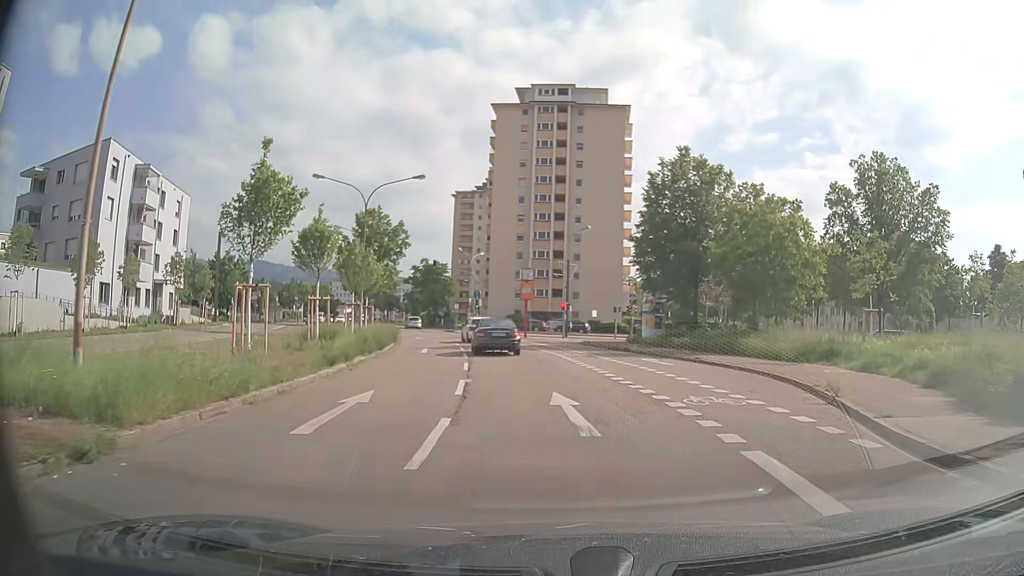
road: secondary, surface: asphalt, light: Day
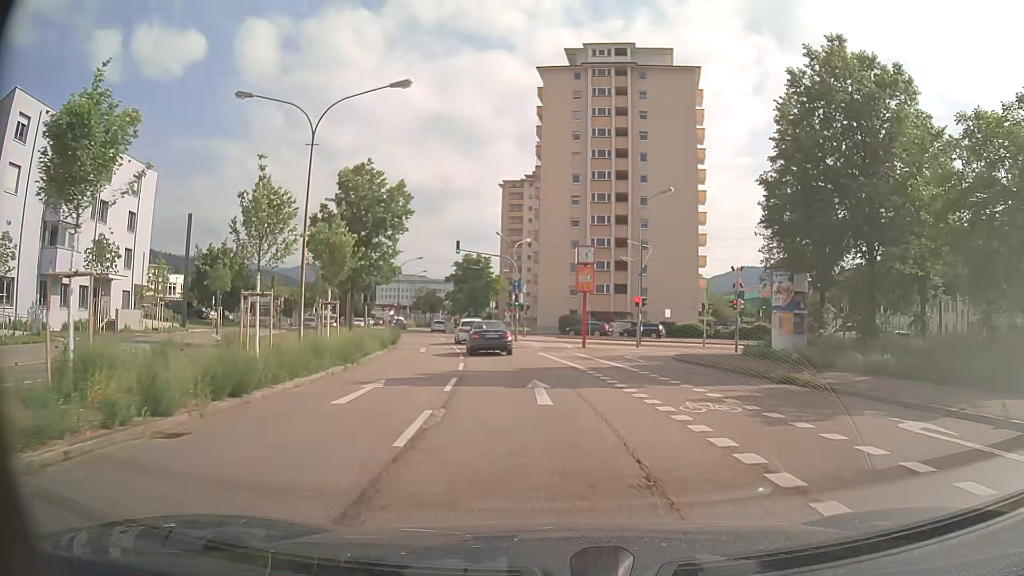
(-0.6, +16.9) m; -5°
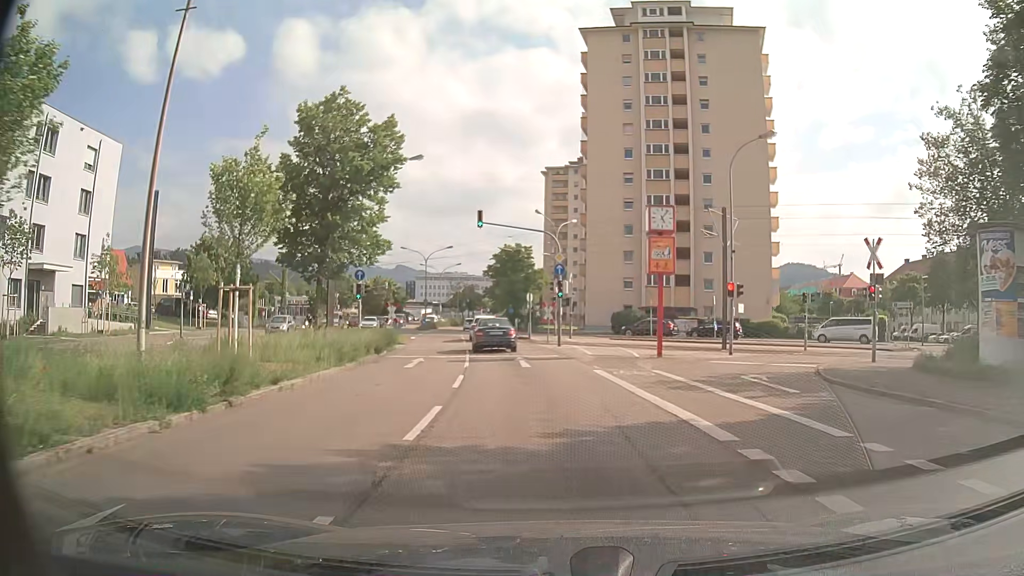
(-0.4, +12.0) m; -4°
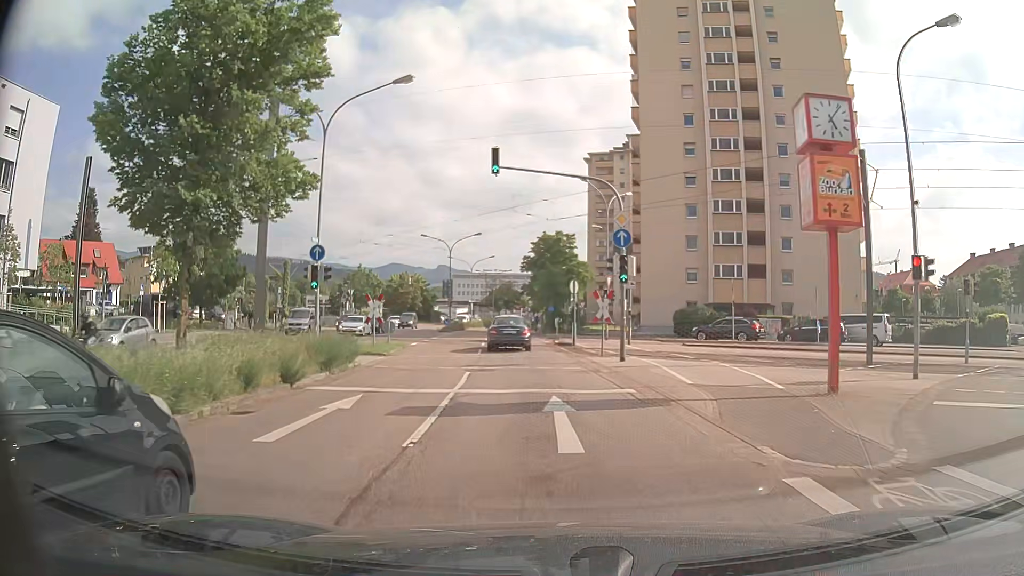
(-0.4, +12.5) m; -4°
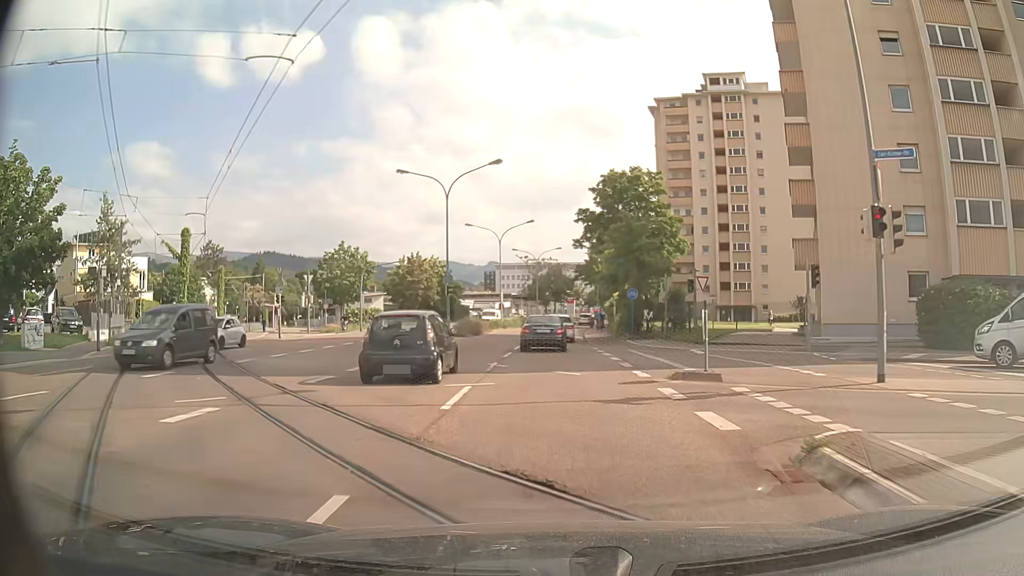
(-1.5, +30.9) m; -4°
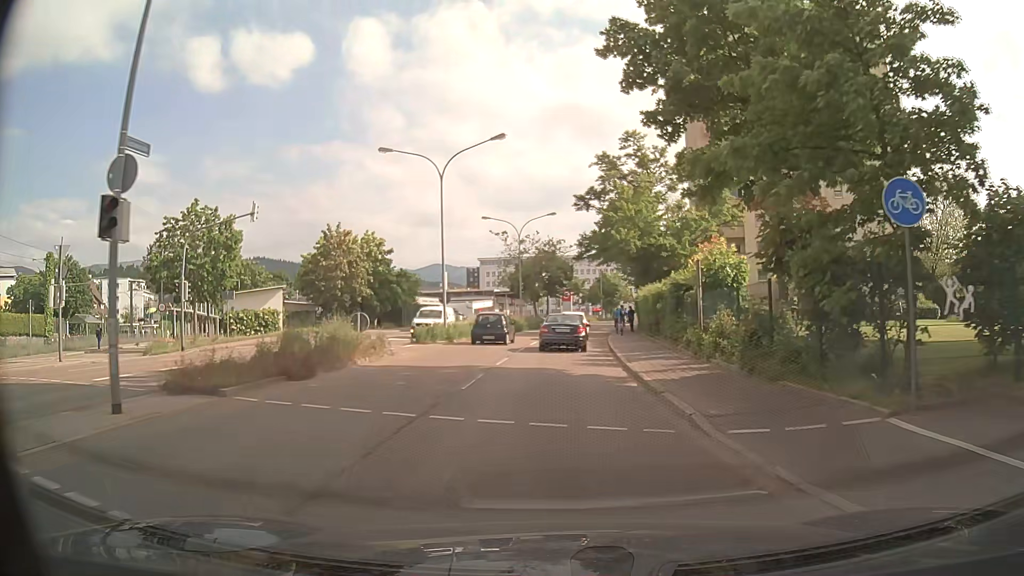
(+0.1, +29.8) m; +1°
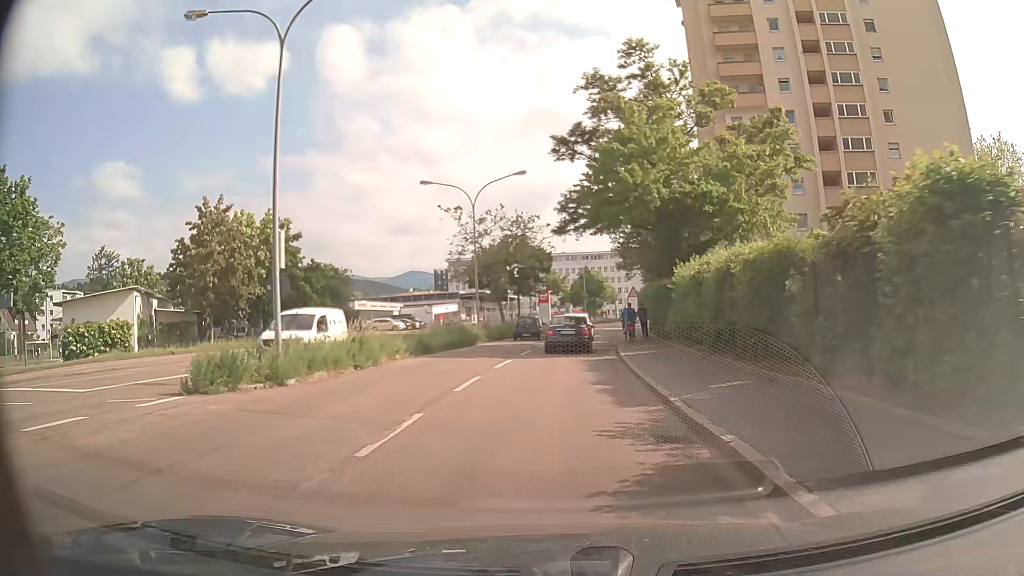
(+0.2, +18.0) m; +2°
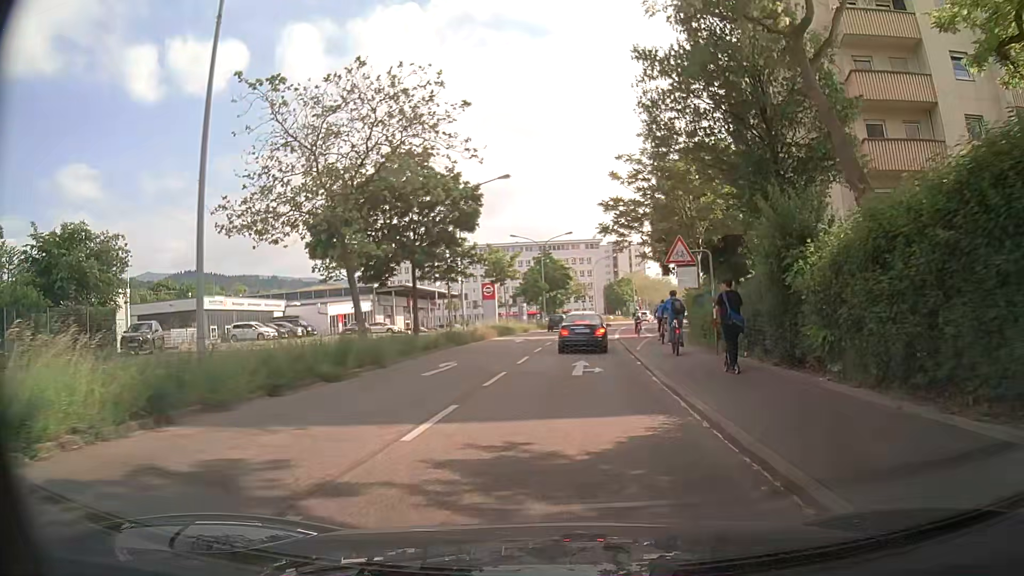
(+0.9, +28.7) m; +4°
